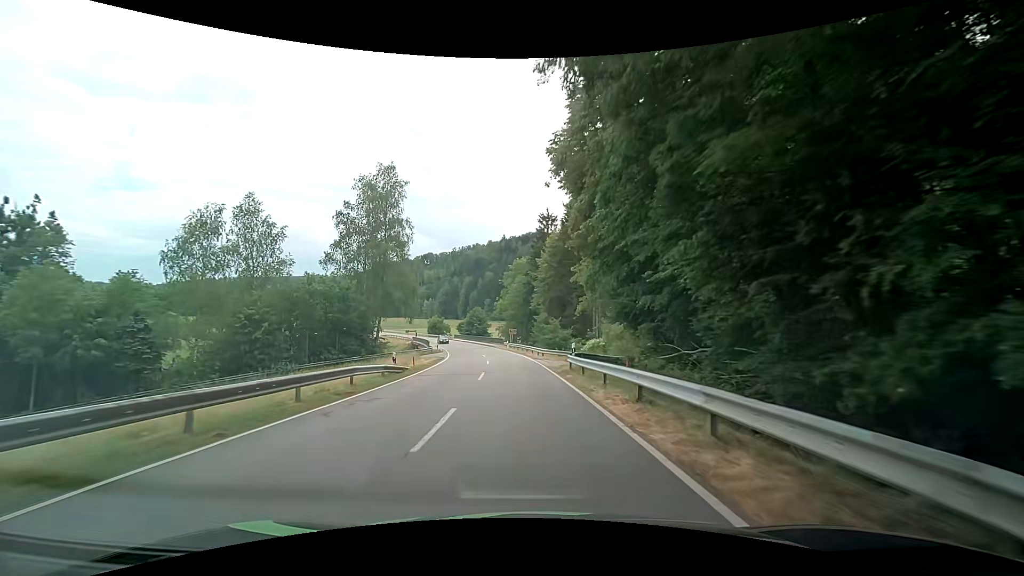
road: tertiary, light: Day
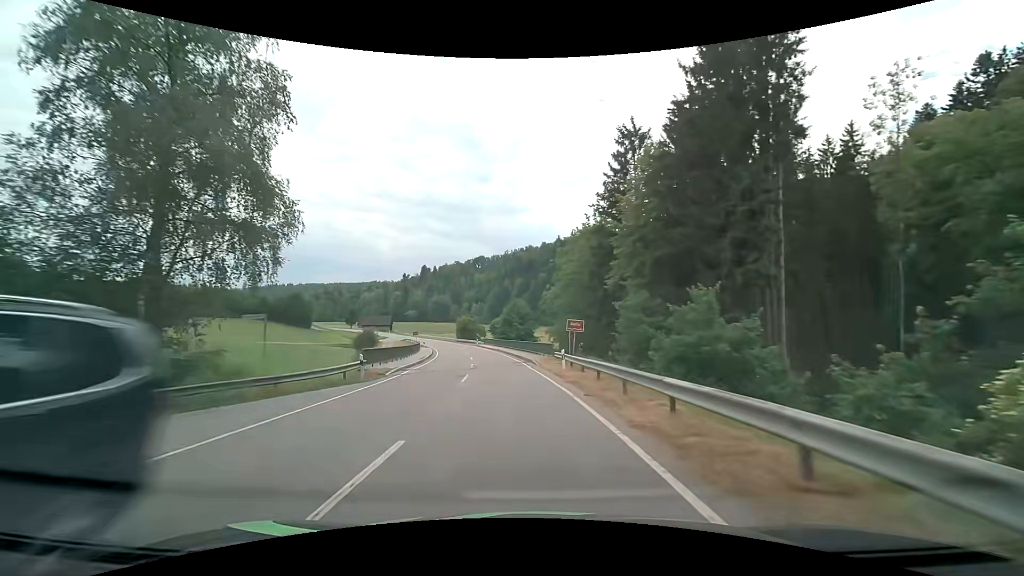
(-1.6, +39.7) m; -6°
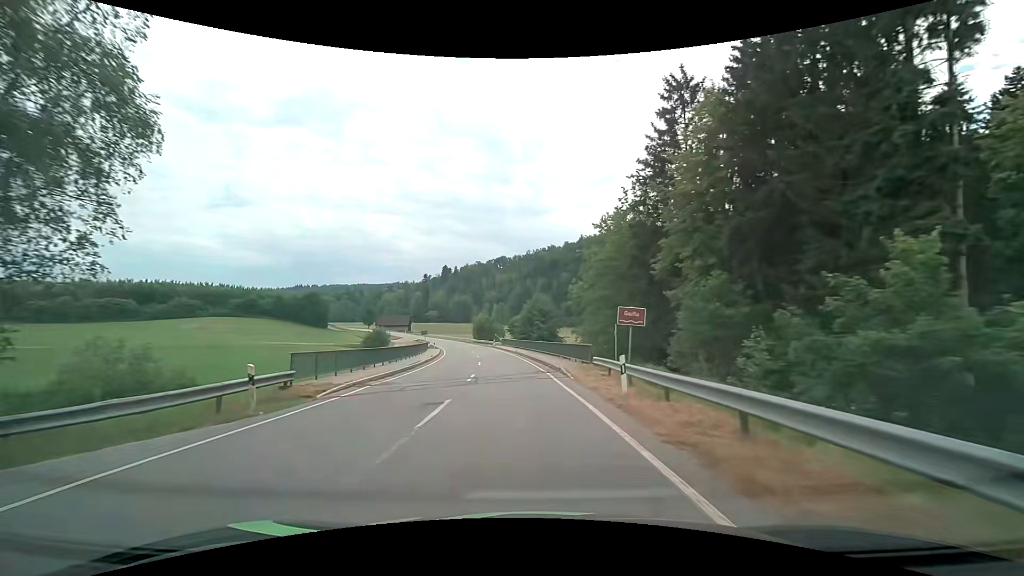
(-0.2, +9.9) m; -2°
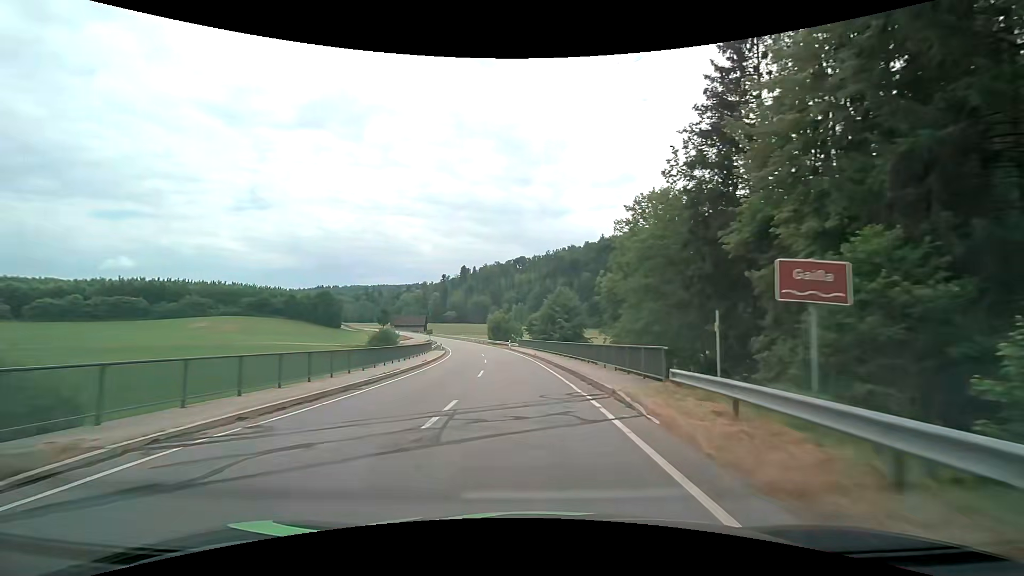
(-0.2, +9.9) m; -2°
